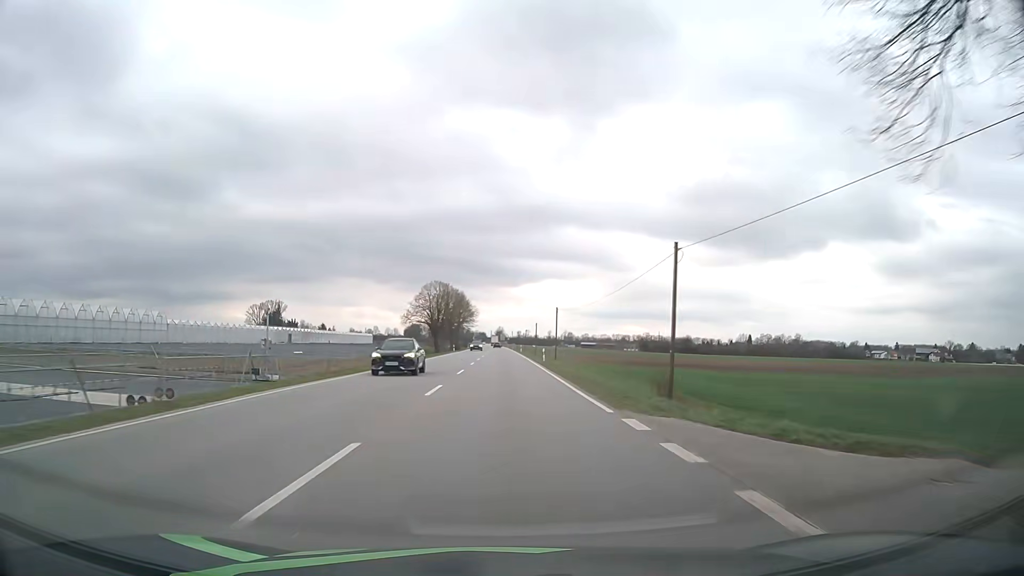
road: primary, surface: asphalt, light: Day
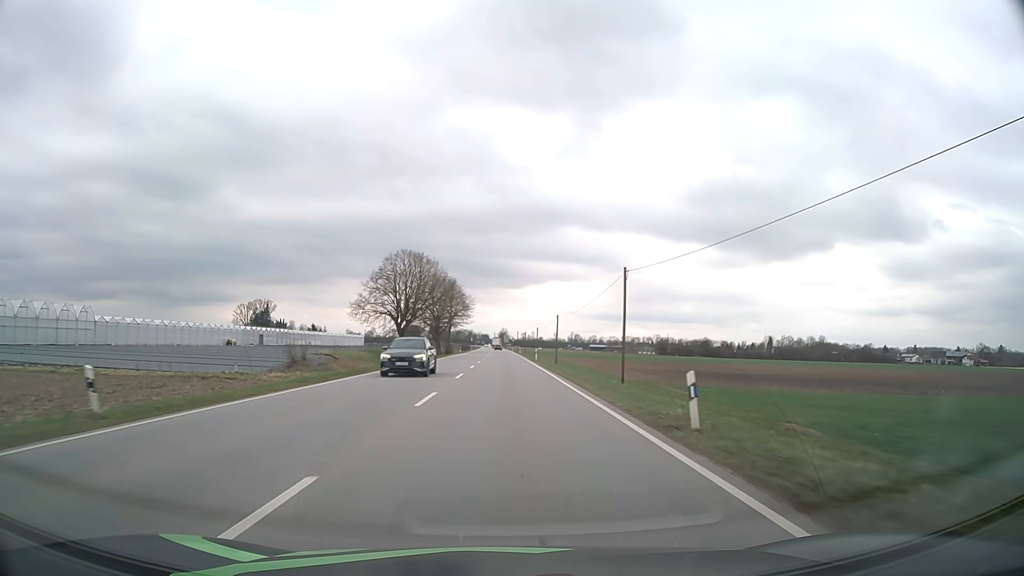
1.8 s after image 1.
(-0.2, +38.4) m; 0°
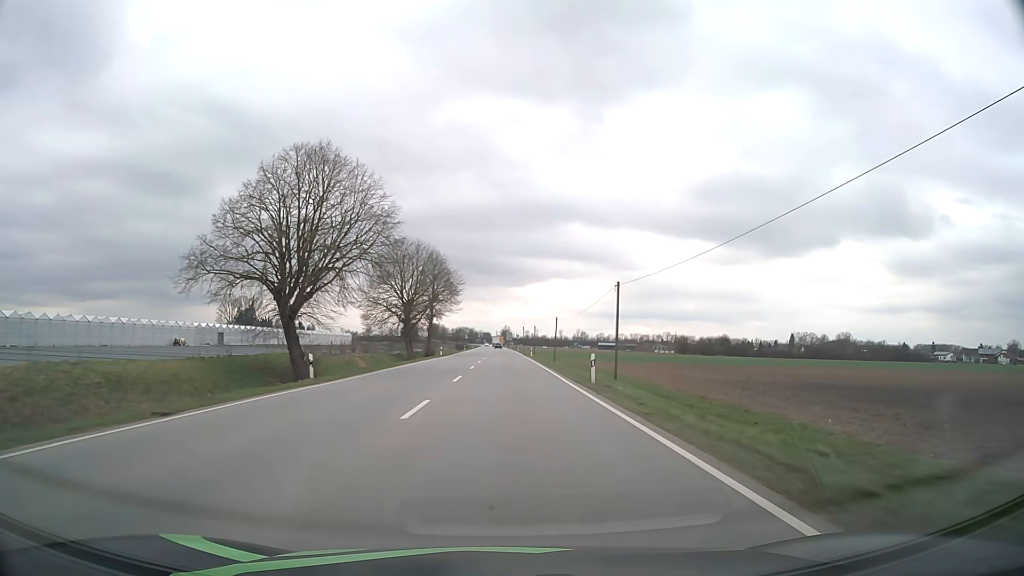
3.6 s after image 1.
(-0.1, +38.6) m; 0°
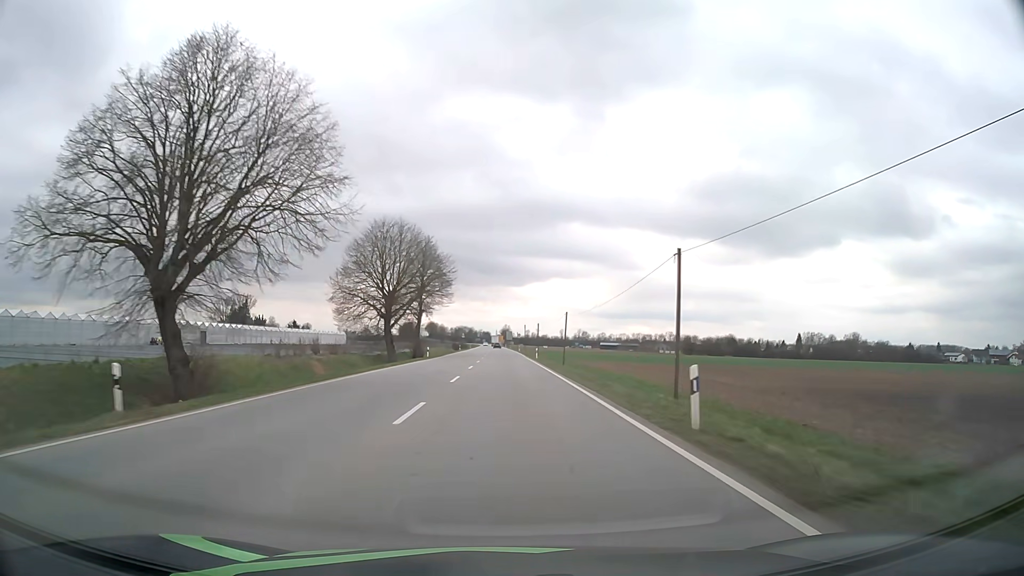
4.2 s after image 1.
(0.0, +12.9) m; 0°
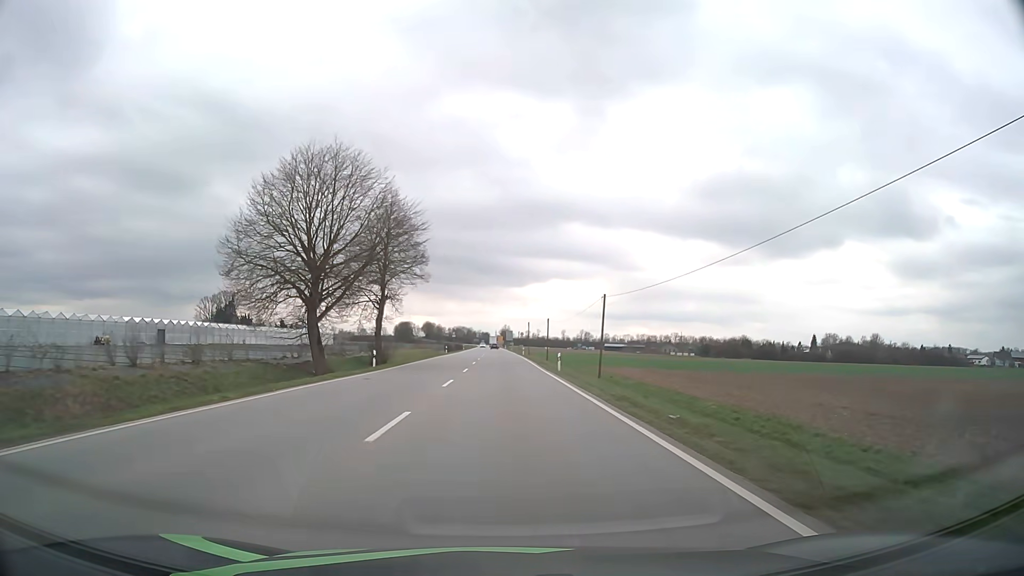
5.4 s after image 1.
(0.0, +25.9) m; 0°
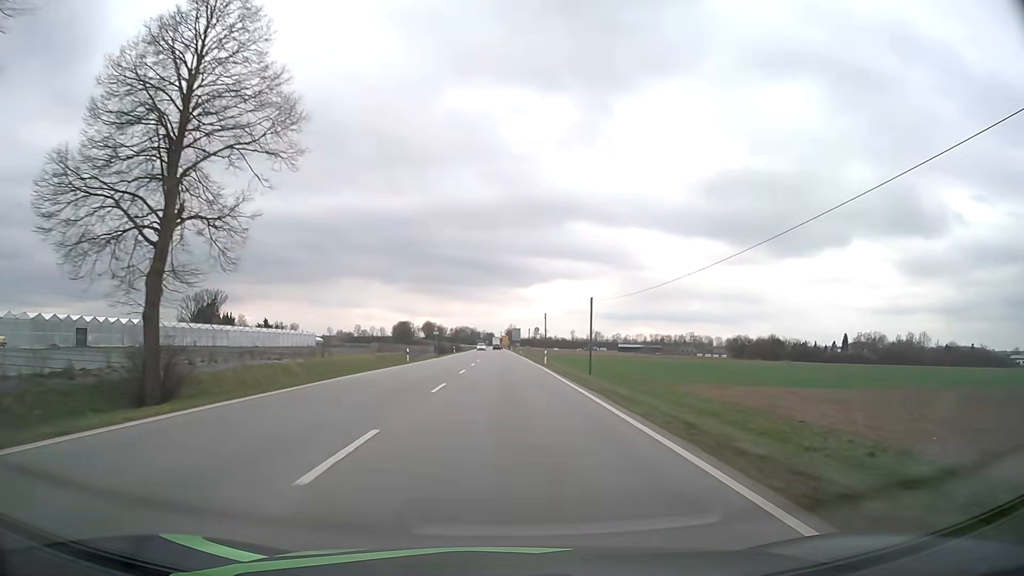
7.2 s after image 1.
(-0.1, +39.1) m; 0°
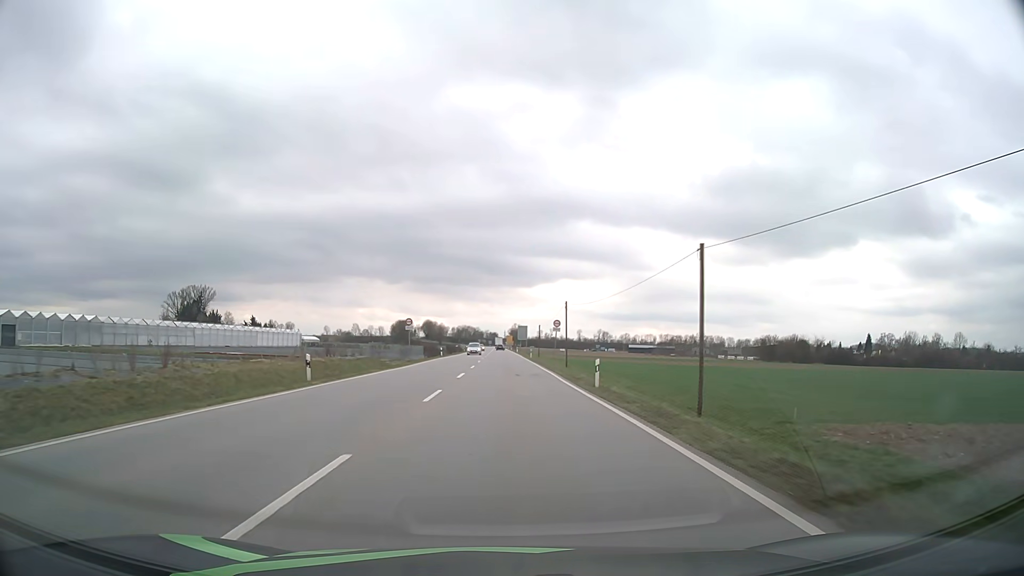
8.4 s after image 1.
(-0.1, +26.1) m; 0°
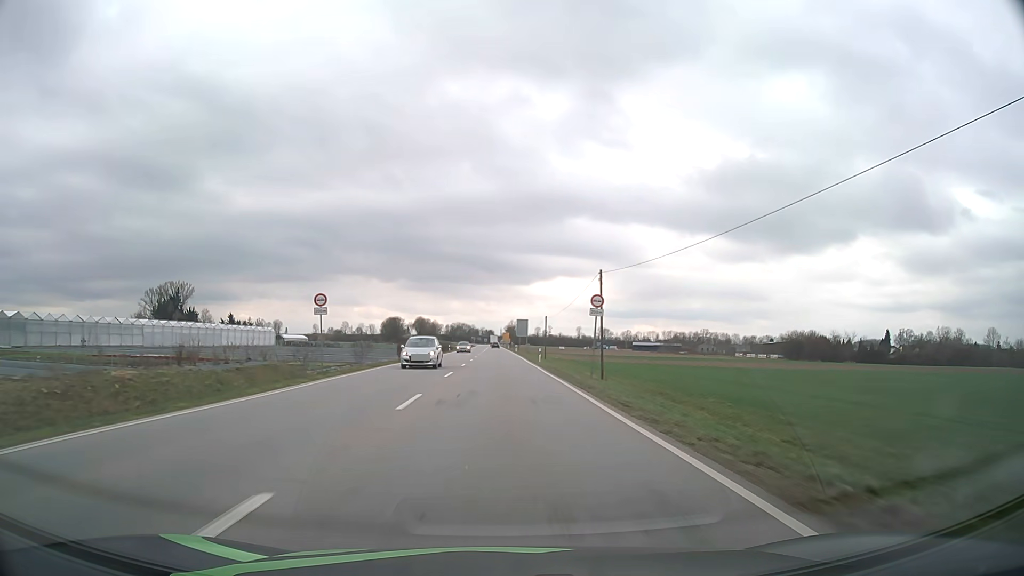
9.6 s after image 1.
(+0.1, +26.2) m; 0°
(0, +10) (0, +20) (0, +30) (0, +40) (0, +50) (-1, +60) (-1, +70) (-1, +80) (-1, +90) (-1, +100) m
